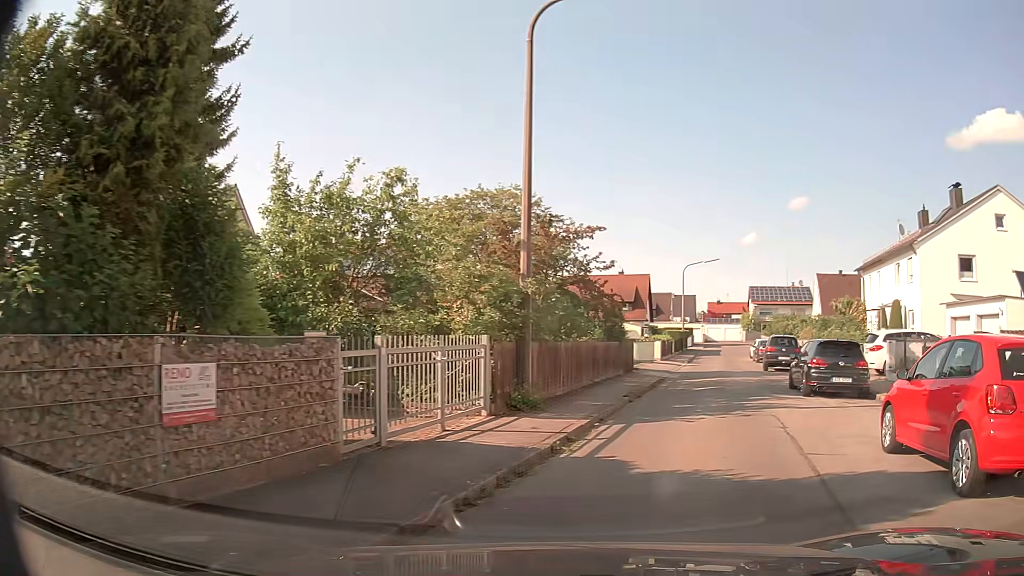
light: Day
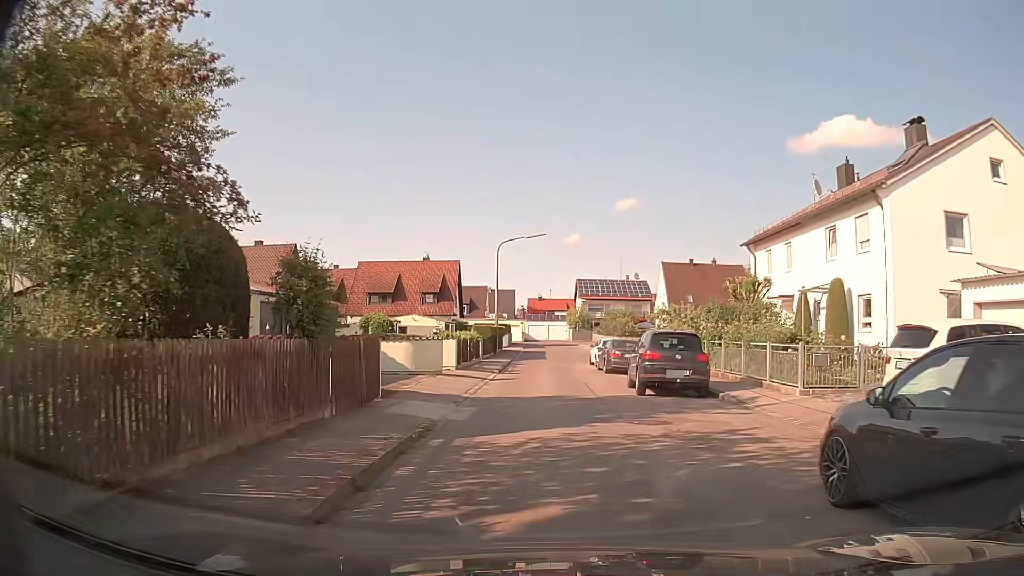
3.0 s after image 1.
(+2.9, +14.3) m; +16°
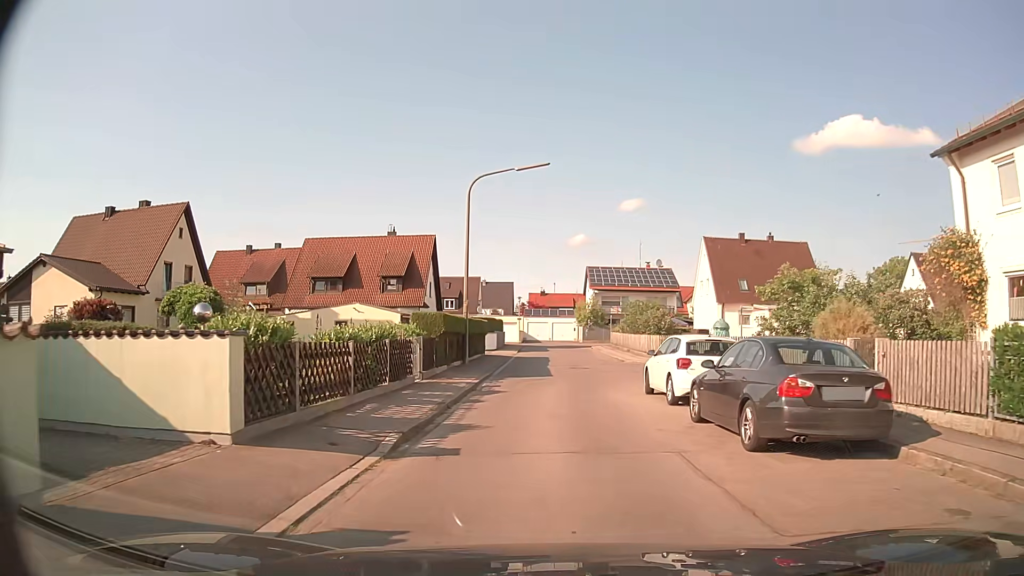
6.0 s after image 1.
(-0.2, +19.2) m; 0°
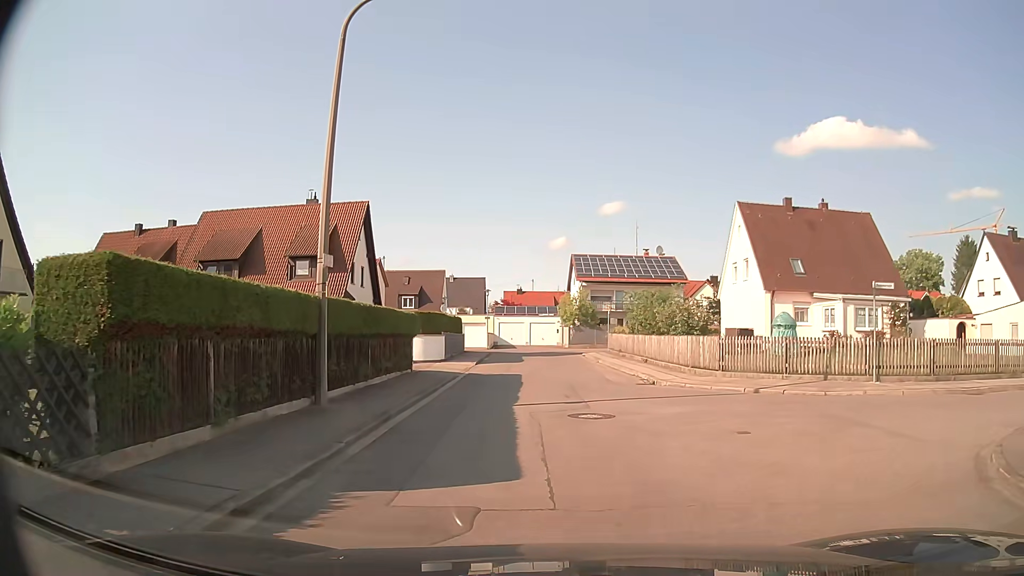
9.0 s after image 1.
(+0.1, +15.8) m; +2°
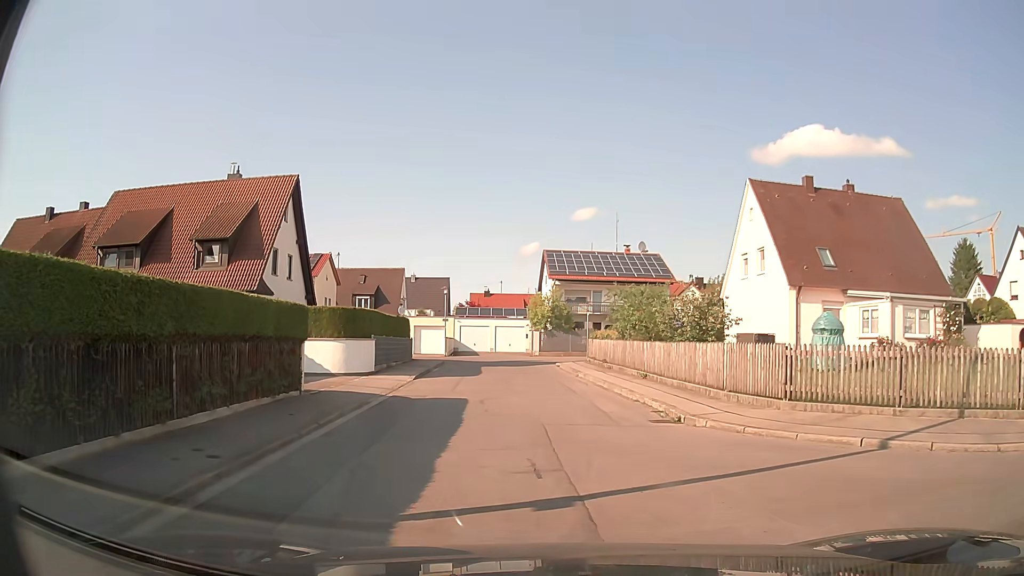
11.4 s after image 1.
(0.0, +7.9) m; +1°
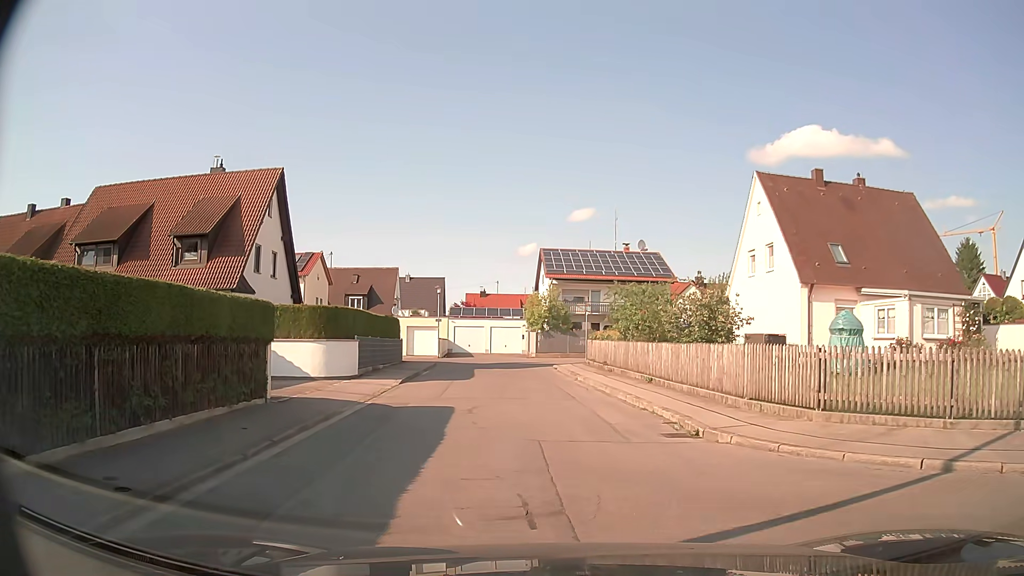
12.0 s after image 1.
(0.0, +1.8) m; +1°
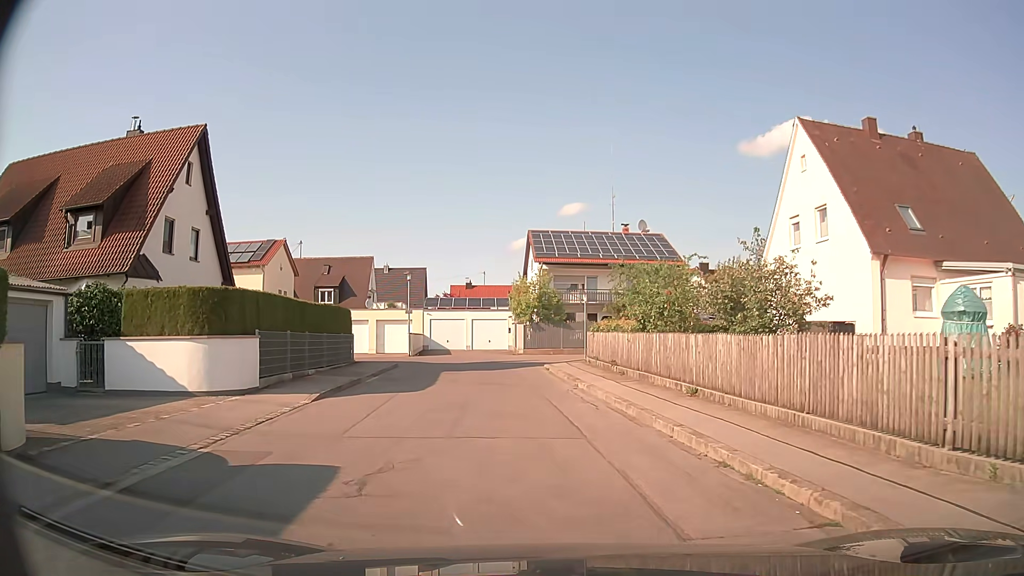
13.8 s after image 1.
(0.0, +7.5) m; 0°
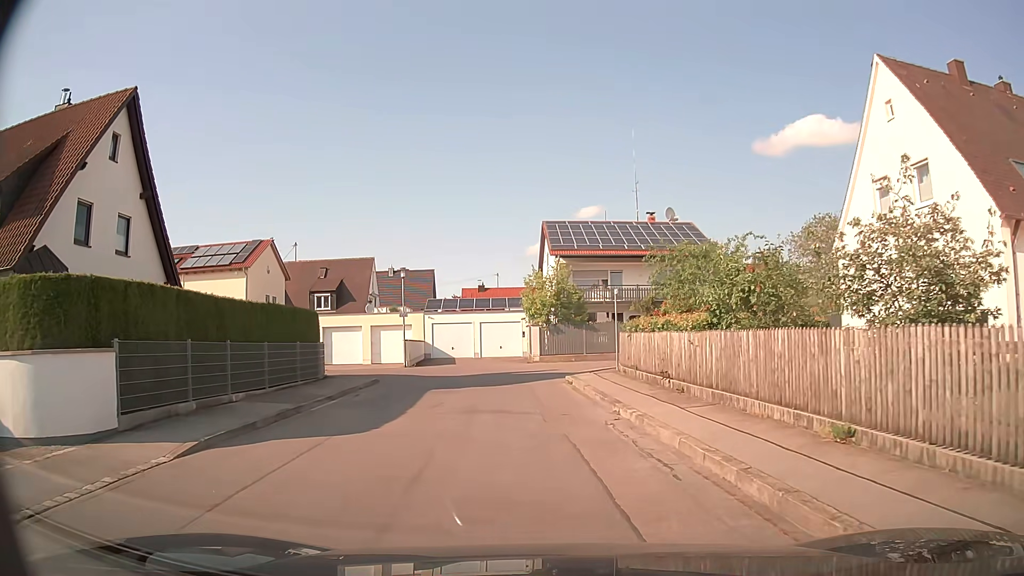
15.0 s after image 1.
(0.0, +6.3) m; -2°
